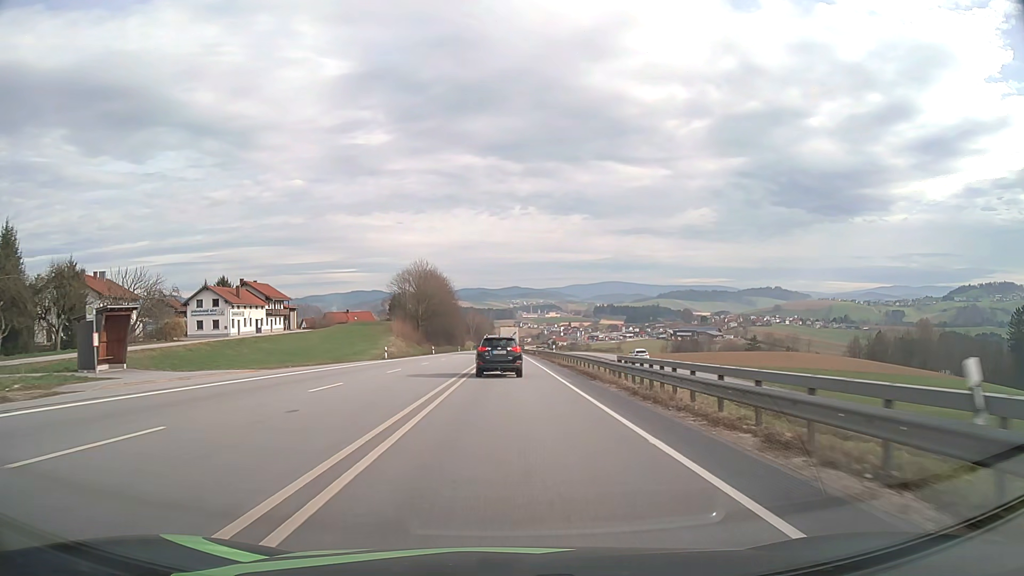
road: primary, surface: asphalt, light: Day
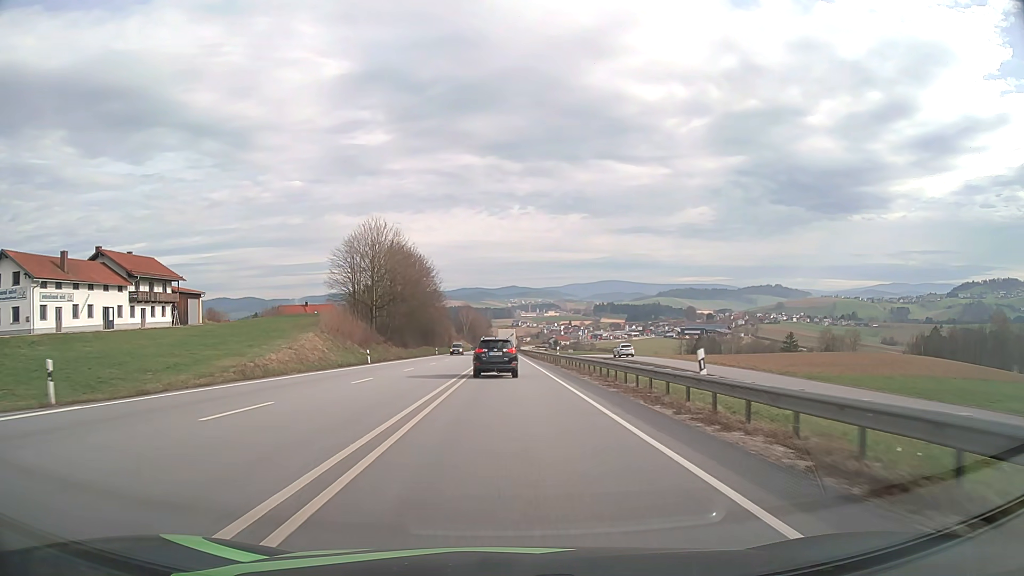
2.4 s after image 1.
(0.0, +43.0) m; 0°
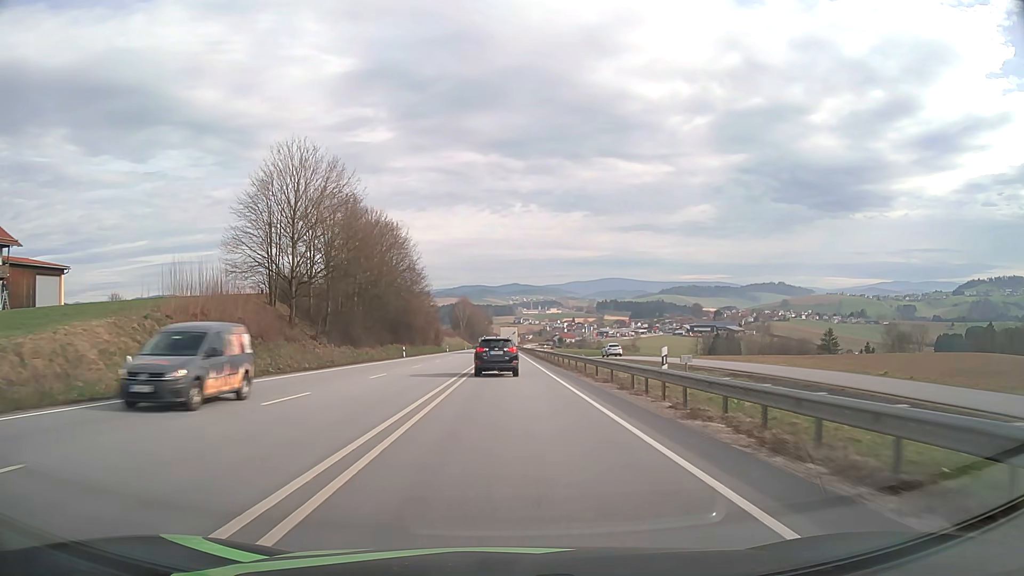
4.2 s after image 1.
(-0.1, +33.2) m; 0°
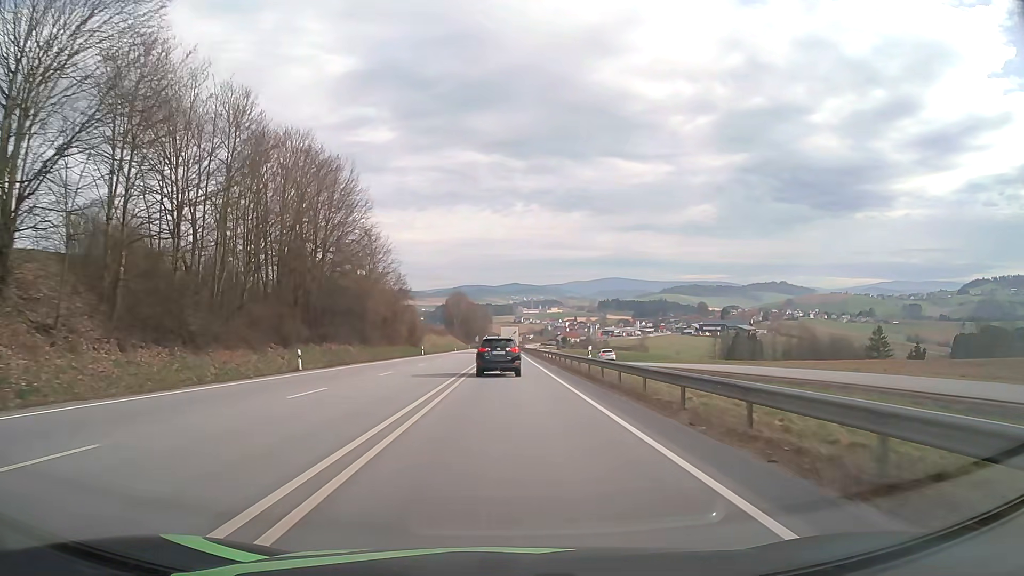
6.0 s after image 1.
(-0.1, +34.4) m; 0°
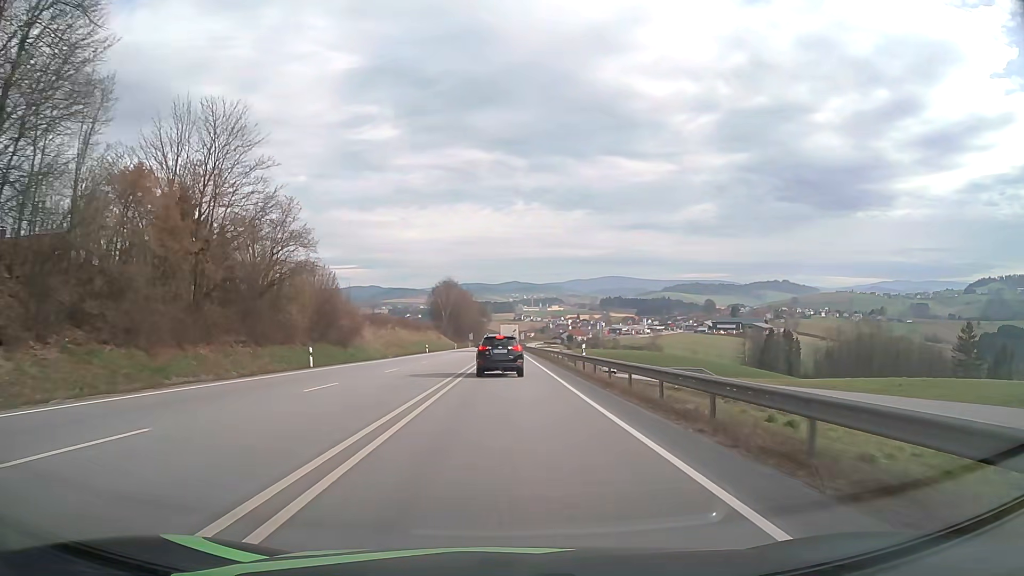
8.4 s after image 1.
(0.0, +46.8) m; 0°
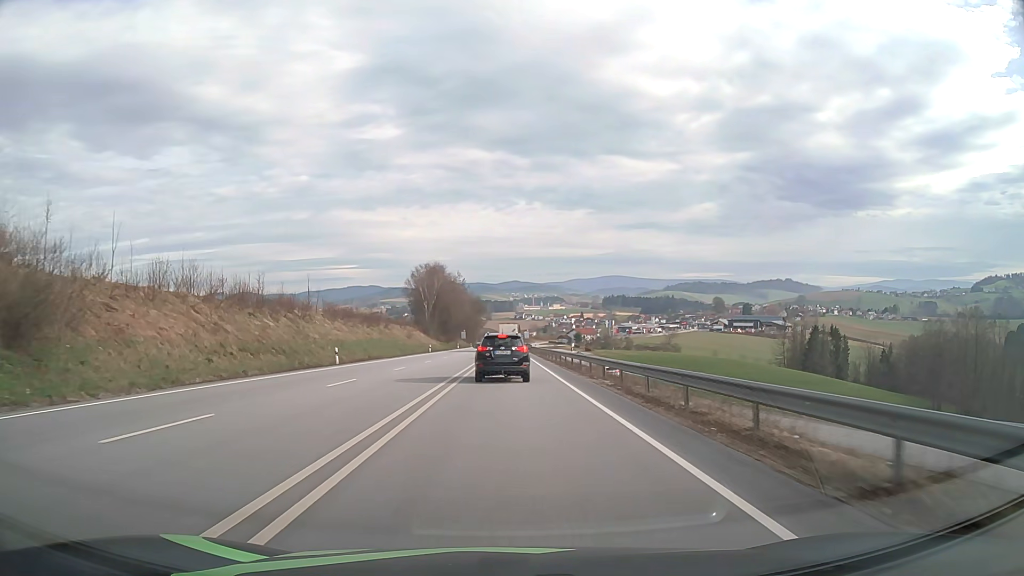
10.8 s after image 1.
(0.0, +46.1) m; 0°
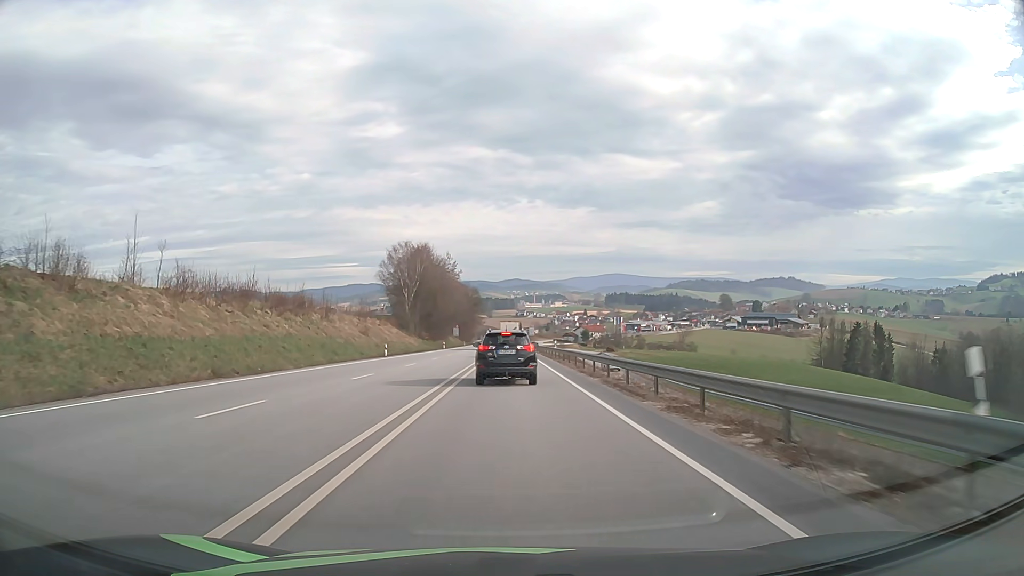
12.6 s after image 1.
(-0.1, +33.2) m; 0°
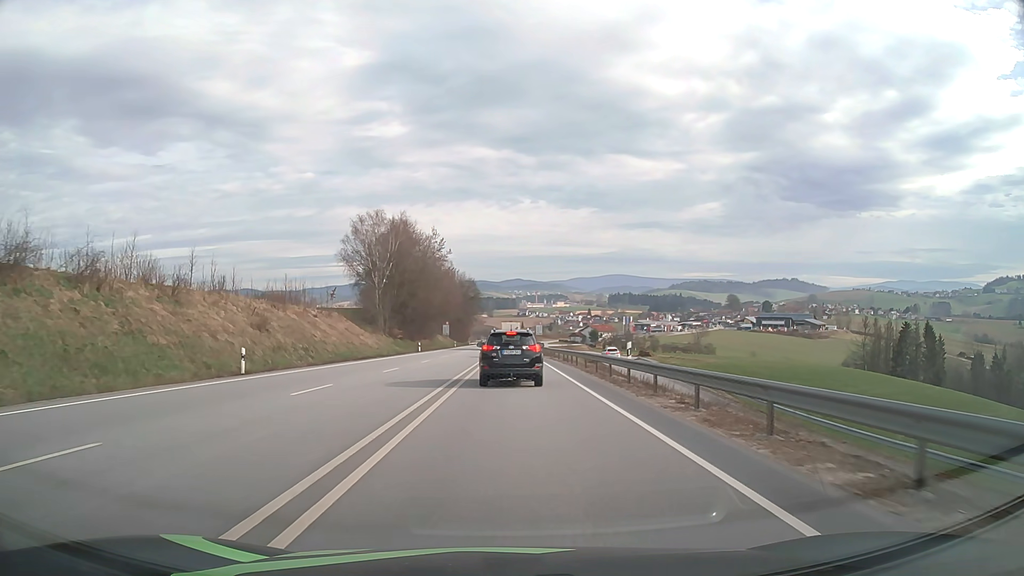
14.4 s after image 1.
(0.0, +31.1) m; 0°
